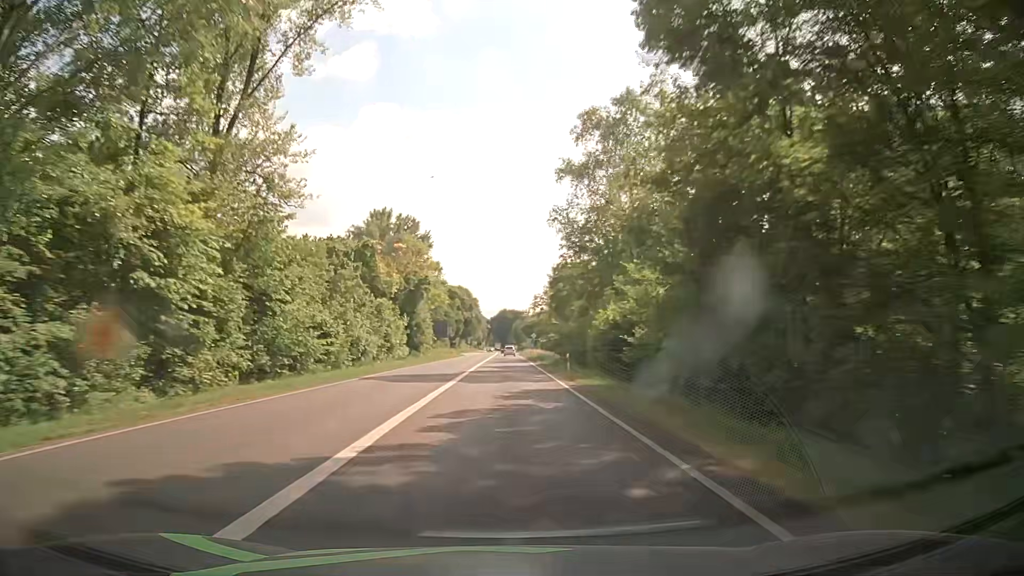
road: primary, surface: asphalt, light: Day
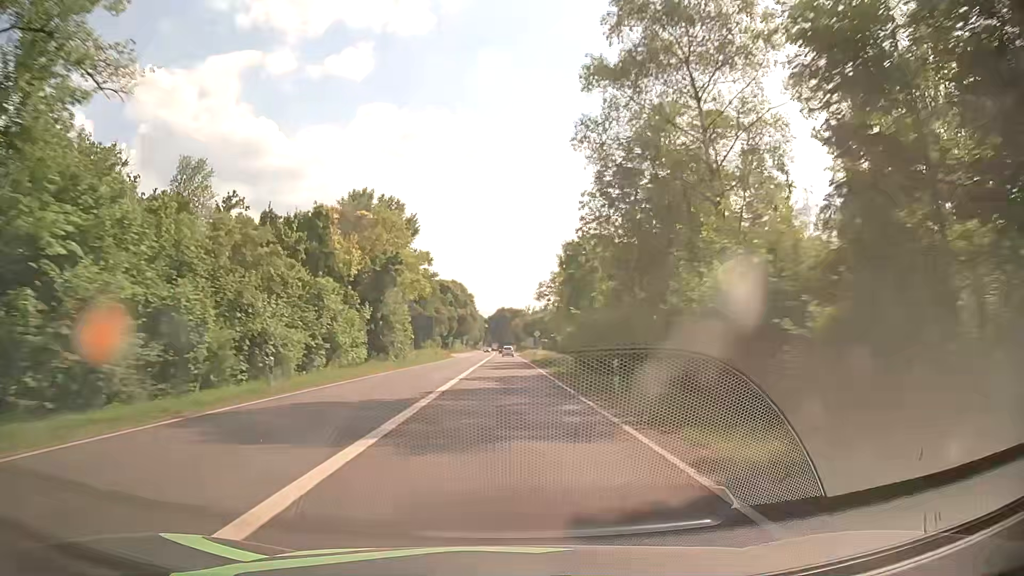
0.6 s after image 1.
(+0.1, +15.2) m; +1°
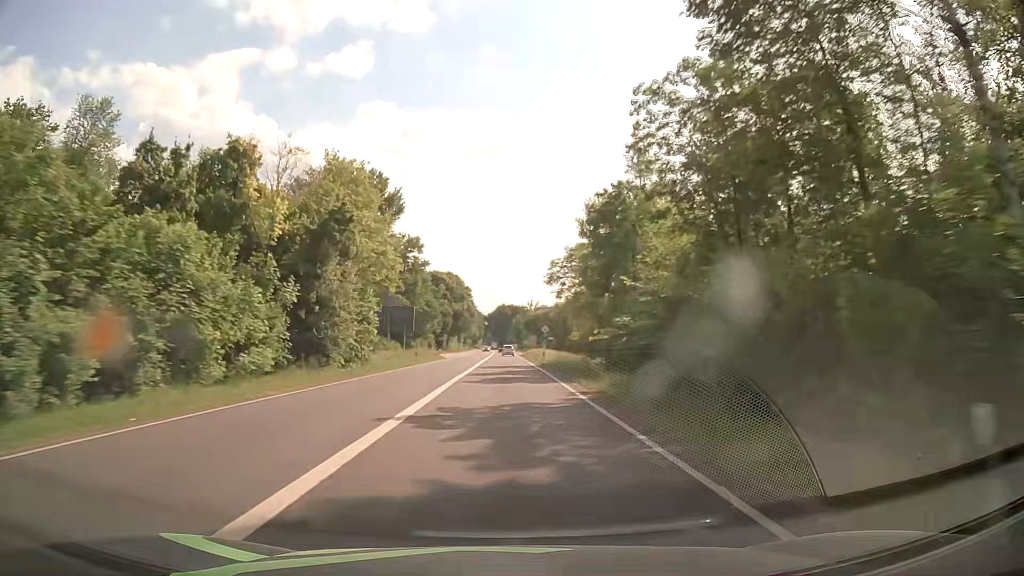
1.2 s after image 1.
(-0.2, +15.3) m; -1°
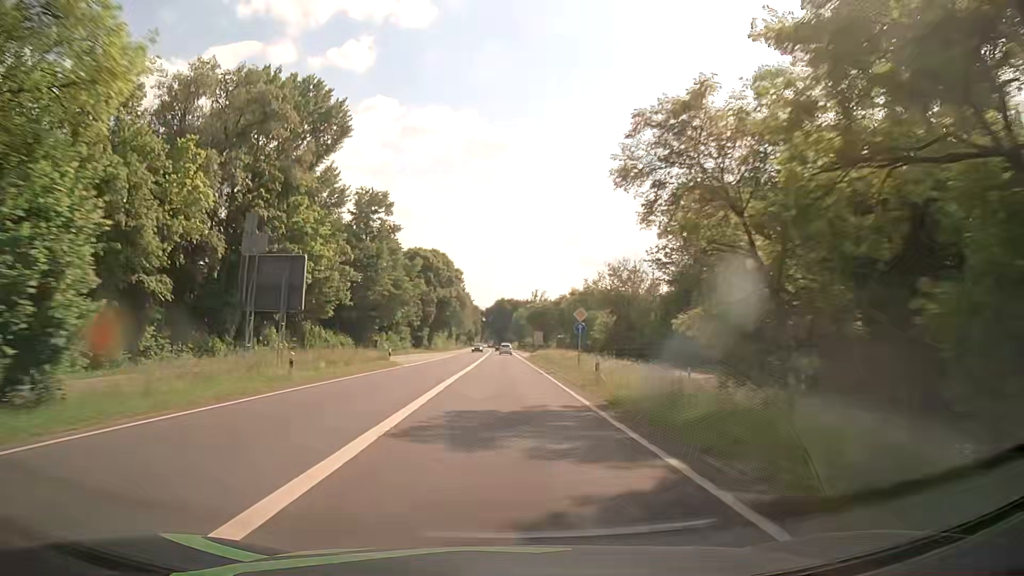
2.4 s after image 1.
(-0.1, +30.9) m; 0°
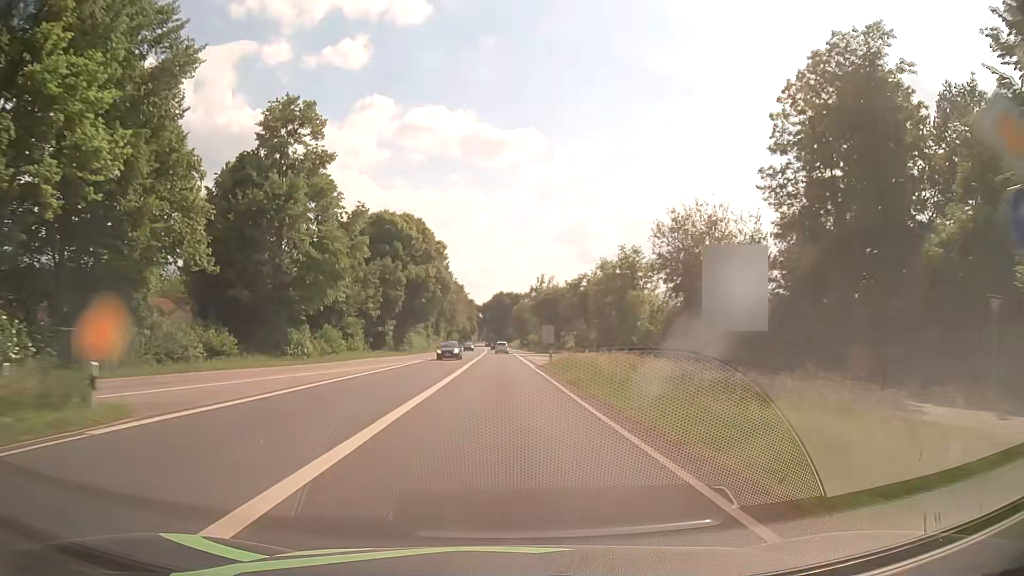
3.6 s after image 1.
(+0.1, +31.1) m; 0°
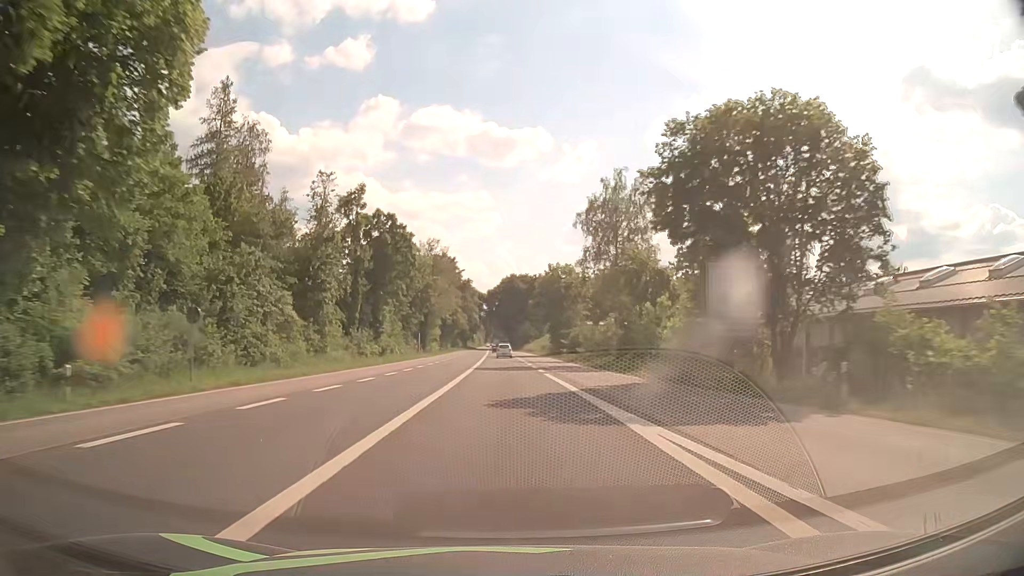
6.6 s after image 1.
(-0.4, +78.3) m; -1°
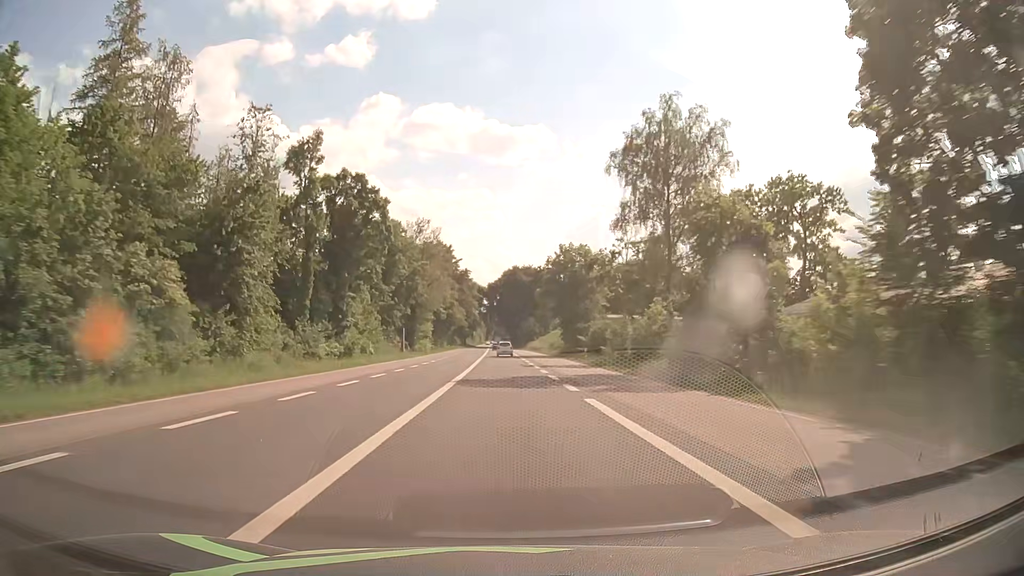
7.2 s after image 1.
(0.0, +15.6) m; 0°
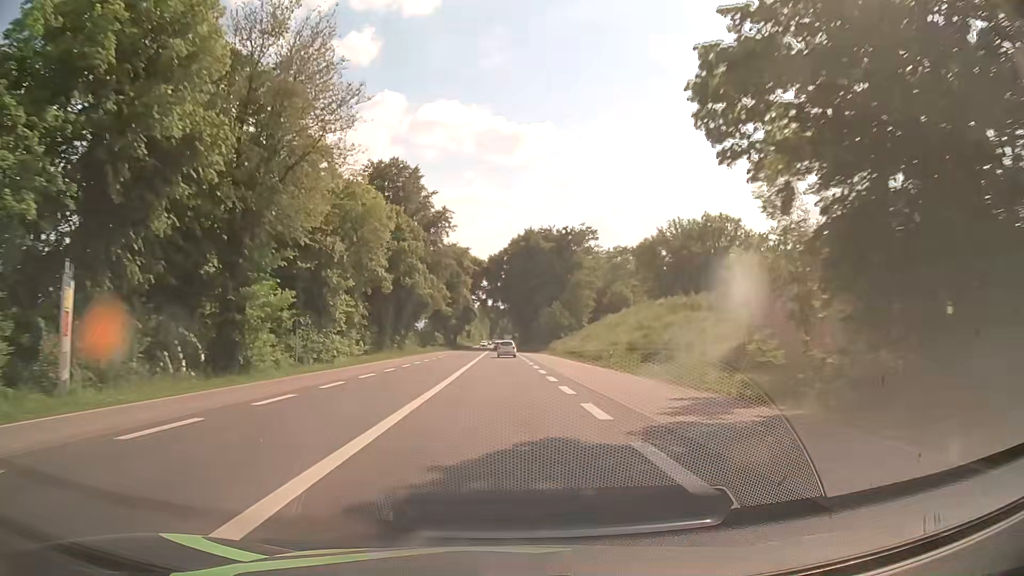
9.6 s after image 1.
(-0.3, +61.5) m; -1°
(0, +10) (0, +20) (0, +30) (0, +40) (0, +50) (0, +60) (0, +70) (0, +80) (-1, +90) (-1, +100) m
